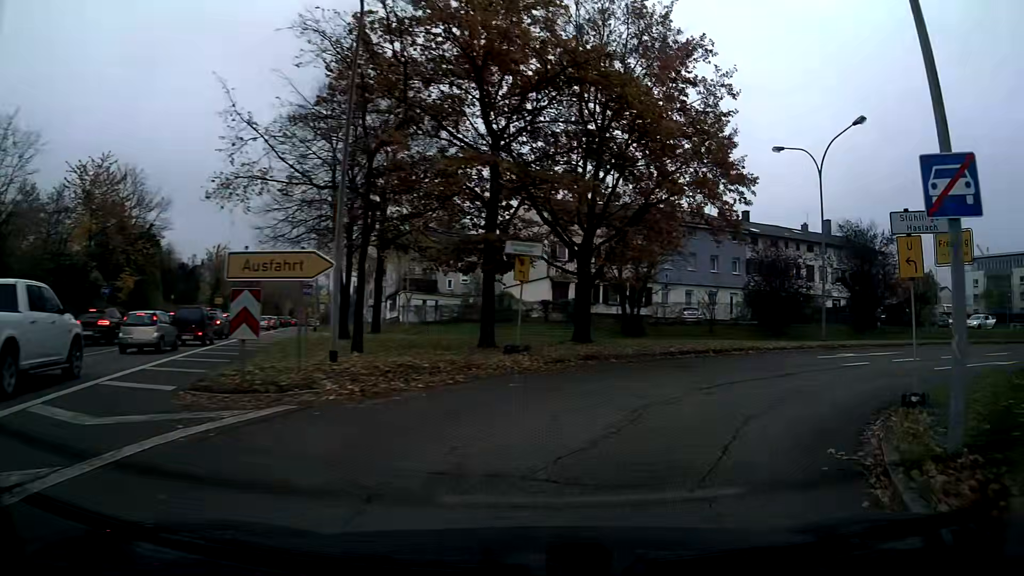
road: trunk_link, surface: asphalt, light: Day
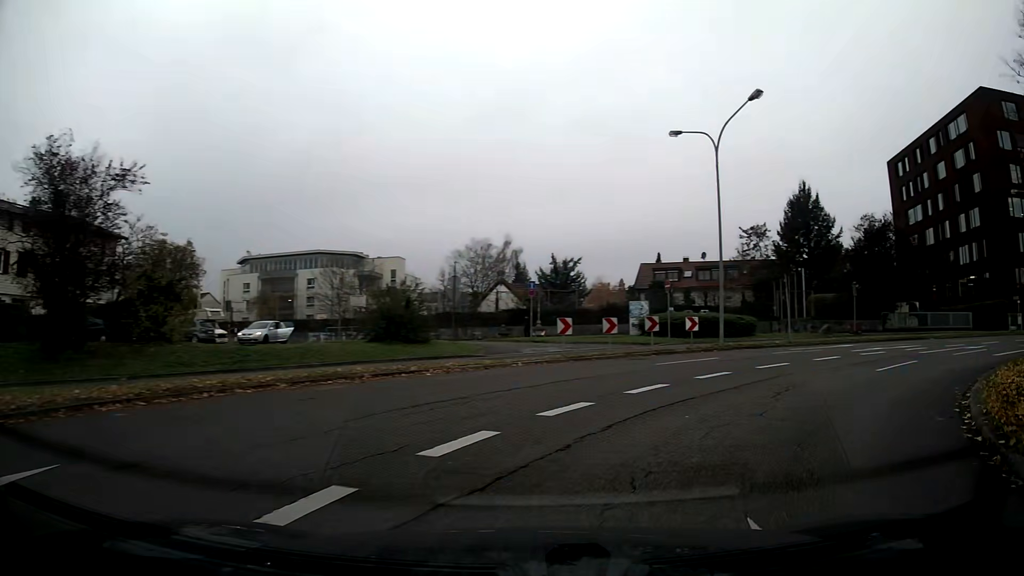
(+10.6, +17.7) m; +65°
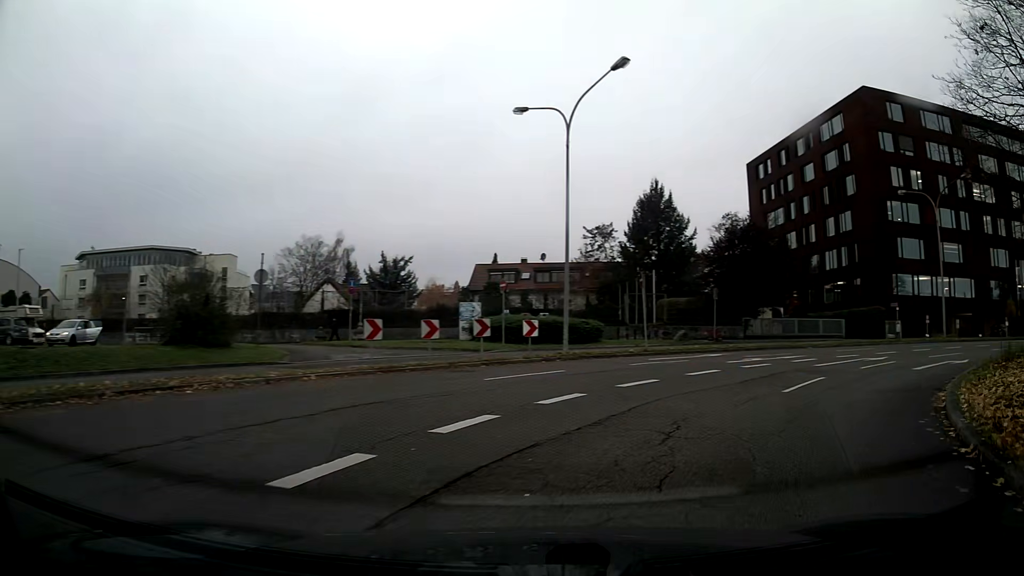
(+0.5, +4.1) m; +14°
(+3, +10) (+9, +17) (+17, +23) (+26, +27) (+36, +29) (+46, +32) (+55, +34) (+65, +34) (+73, +28) (+77, +19) m
